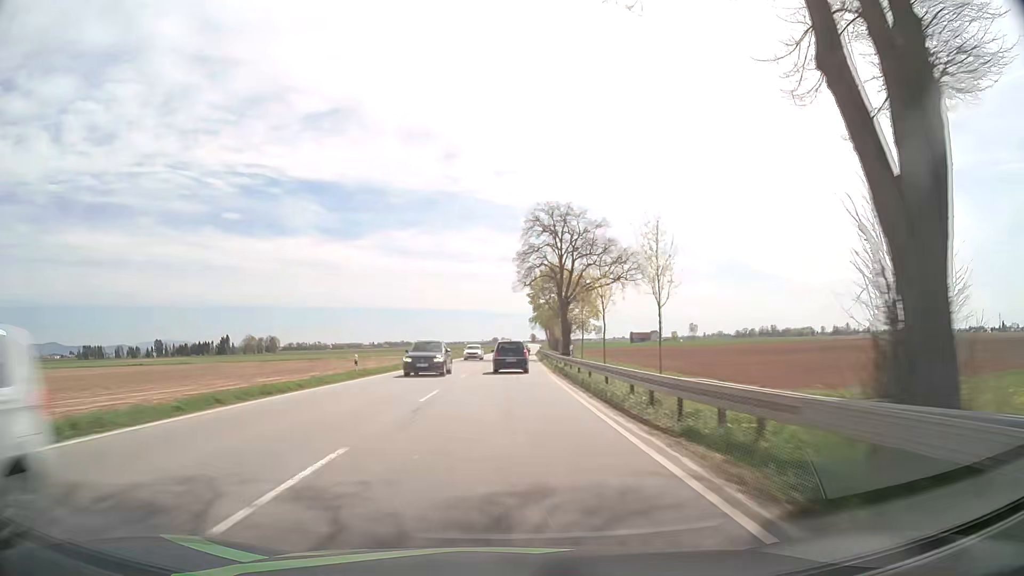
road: primary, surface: asphalt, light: Day
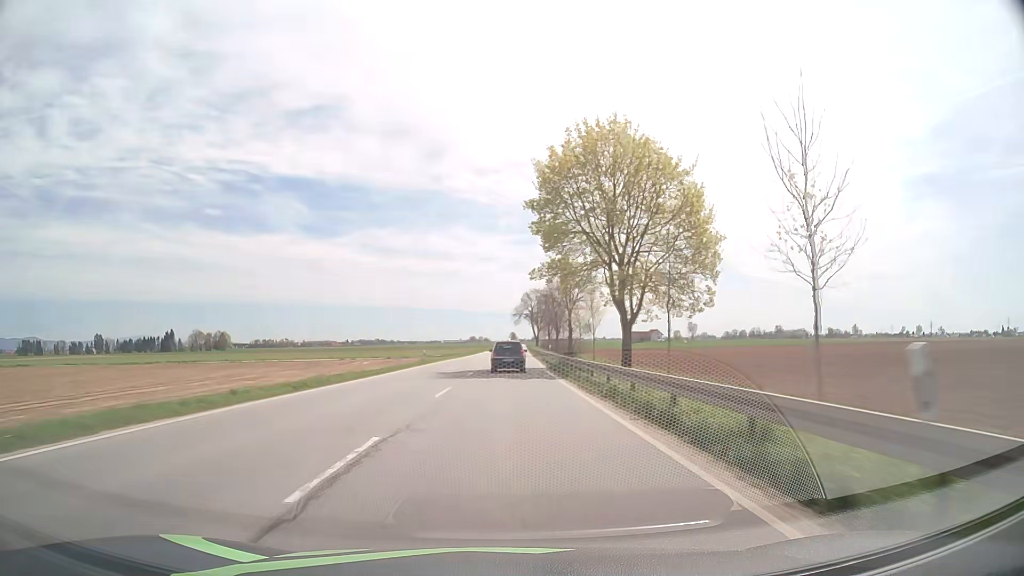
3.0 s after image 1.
(+1.0, +71.3) m; +2°
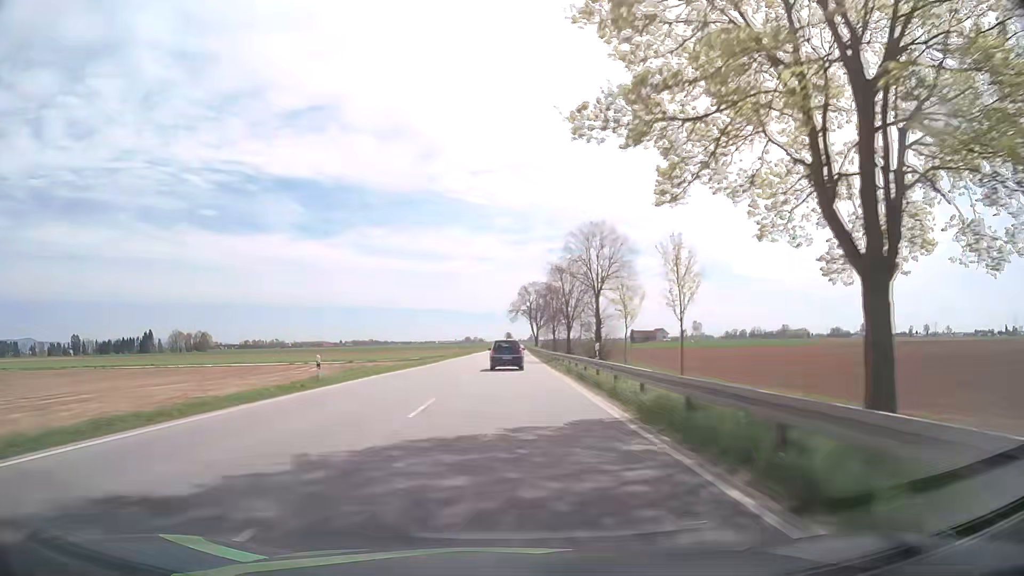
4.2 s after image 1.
(+0.1, +29.1) m; 0°
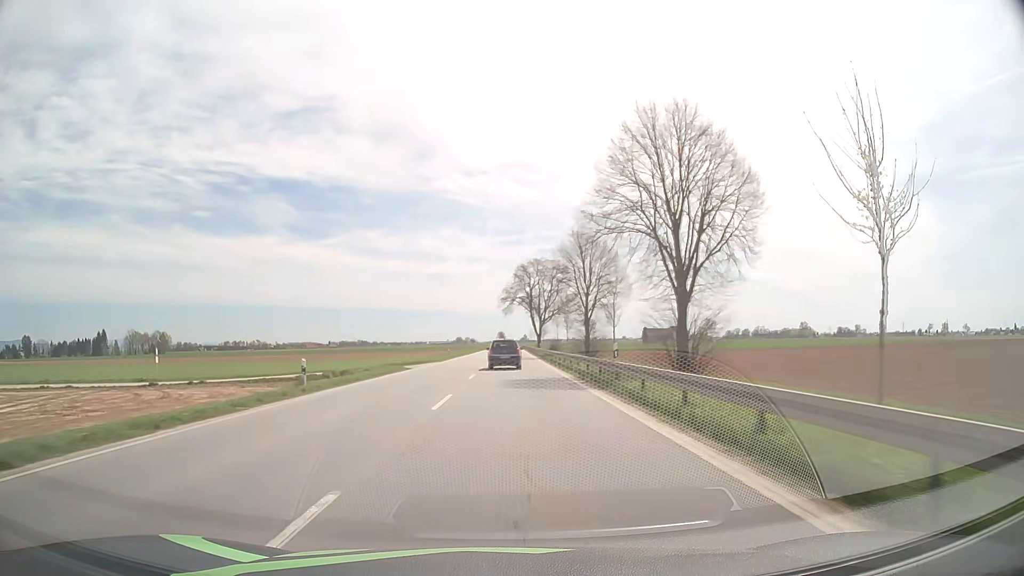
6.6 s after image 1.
(+0.3, +59.0) m; +1°
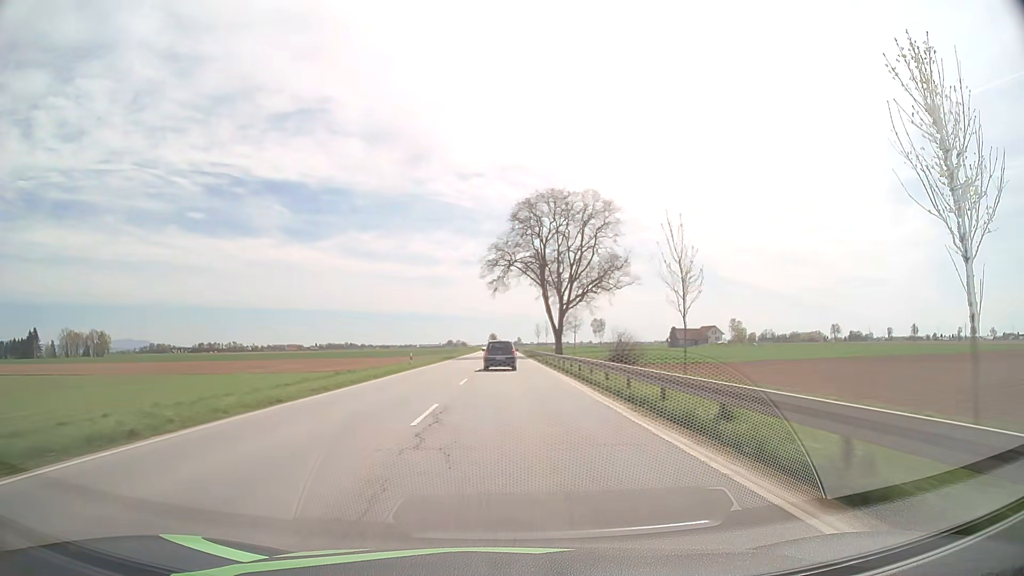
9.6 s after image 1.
(+0.5, +74.8) m; +1°
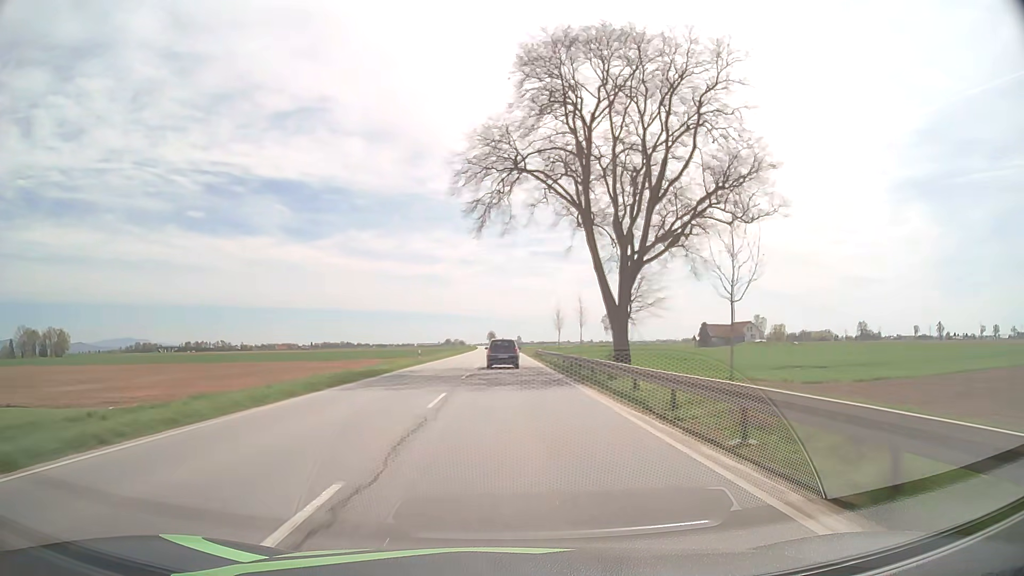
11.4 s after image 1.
(0.0, +45.3) m; 0°
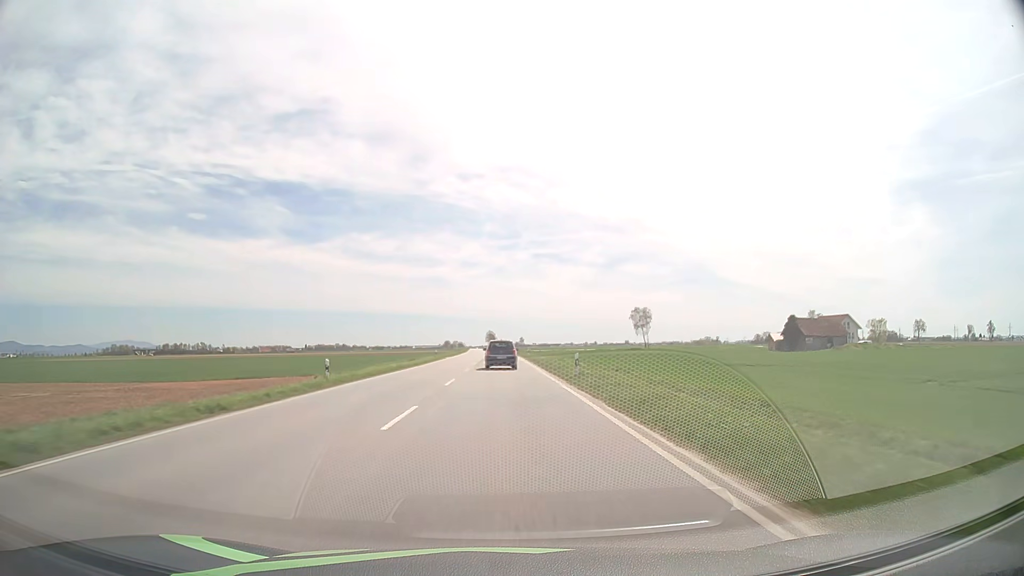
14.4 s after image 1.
(0.0, +76.0) m; 0°
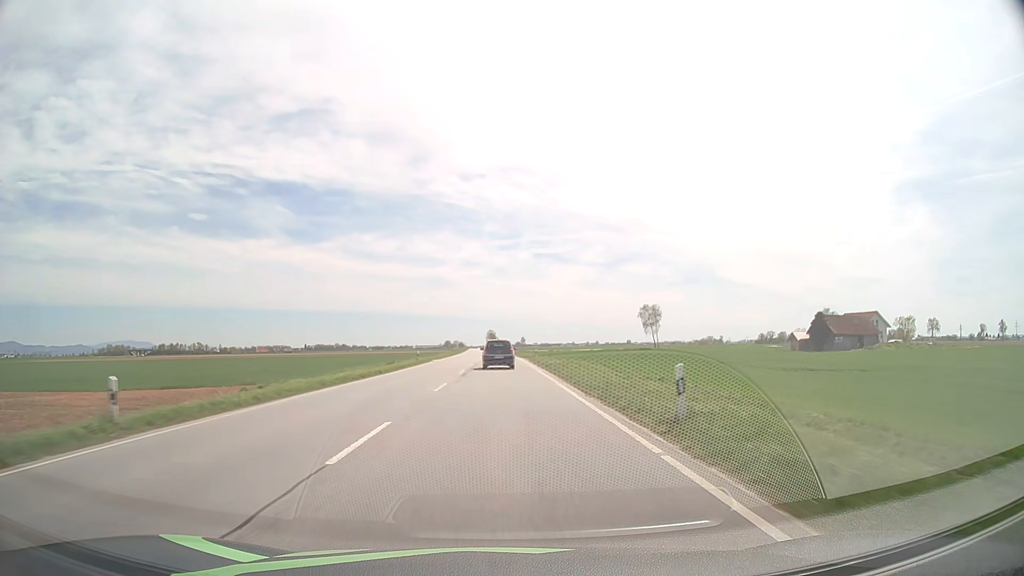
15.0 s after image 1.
(0.0, +15.2) m; 0°
(0, +10) (0, +20) (0, +30) (0, +40) (0, +50) (0, +60) (-1, +70) (-1, +80) (-1, +90) (-1, +100) m
